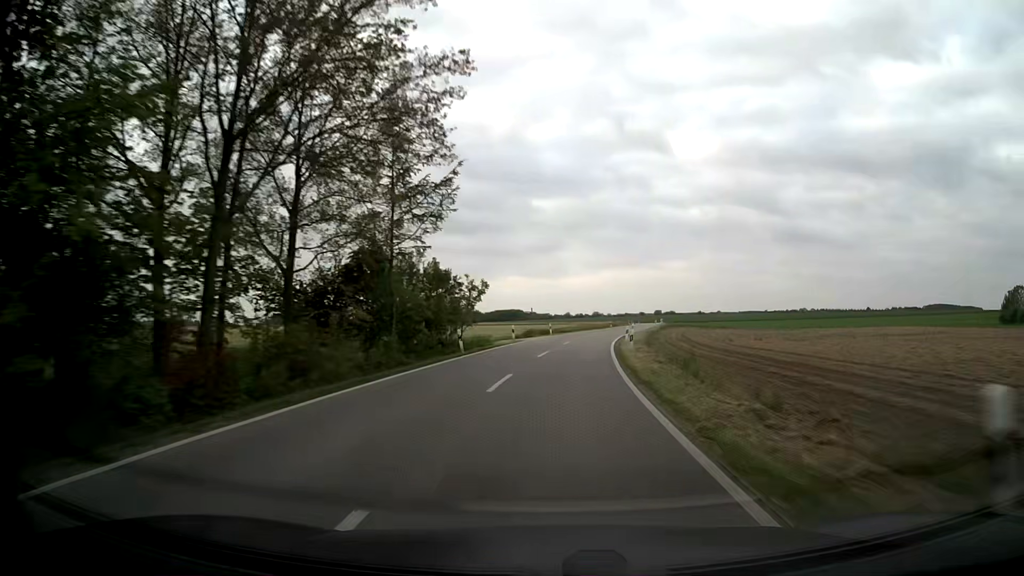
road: unclassified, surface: asphalt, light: Day
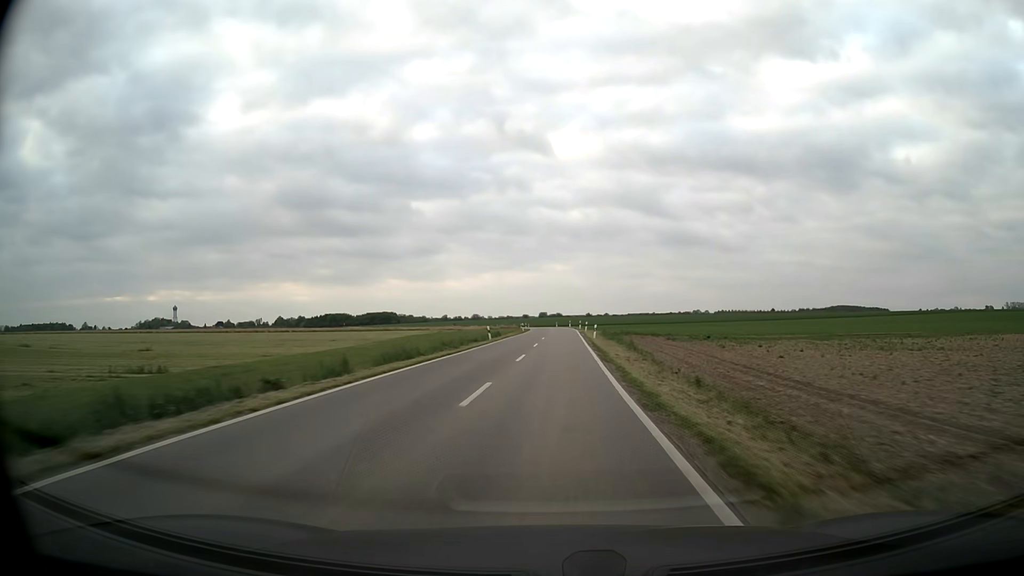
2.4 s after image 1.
(+6.1, +62.1) m; +10°
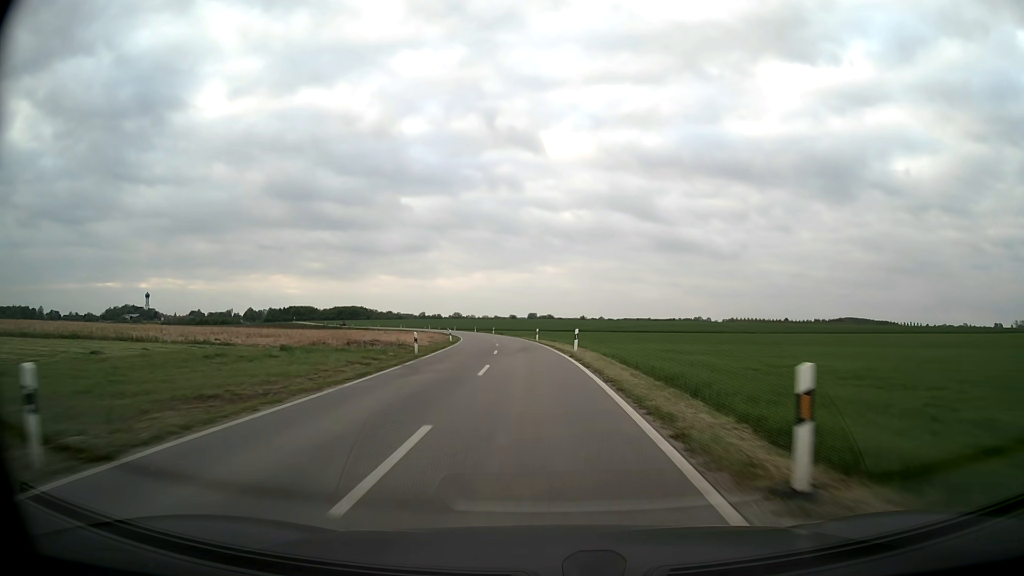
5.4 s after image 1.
(+2.3, +78.2) m; +1°
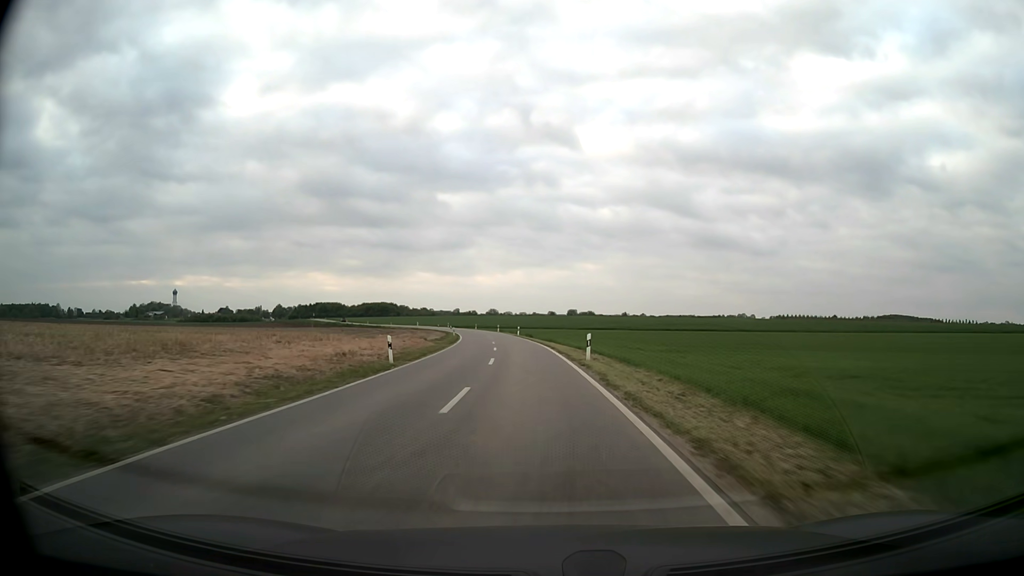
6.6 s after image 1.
(-0.8, +31.0) m; -3°
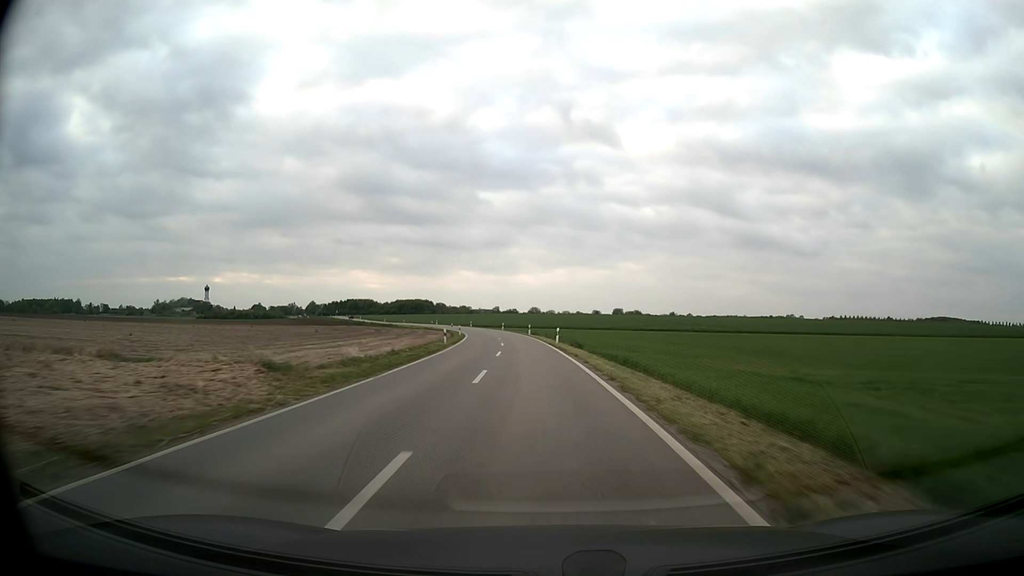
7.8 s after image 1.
(-1.3, +31.4) m; -4°
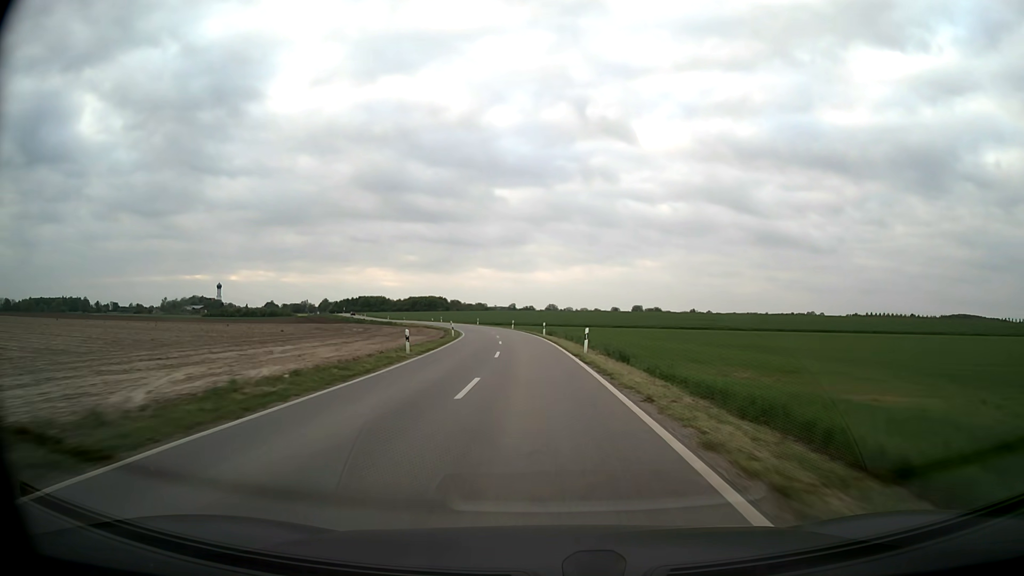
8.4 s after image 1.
(-0.2, +15.8) m; -1°
